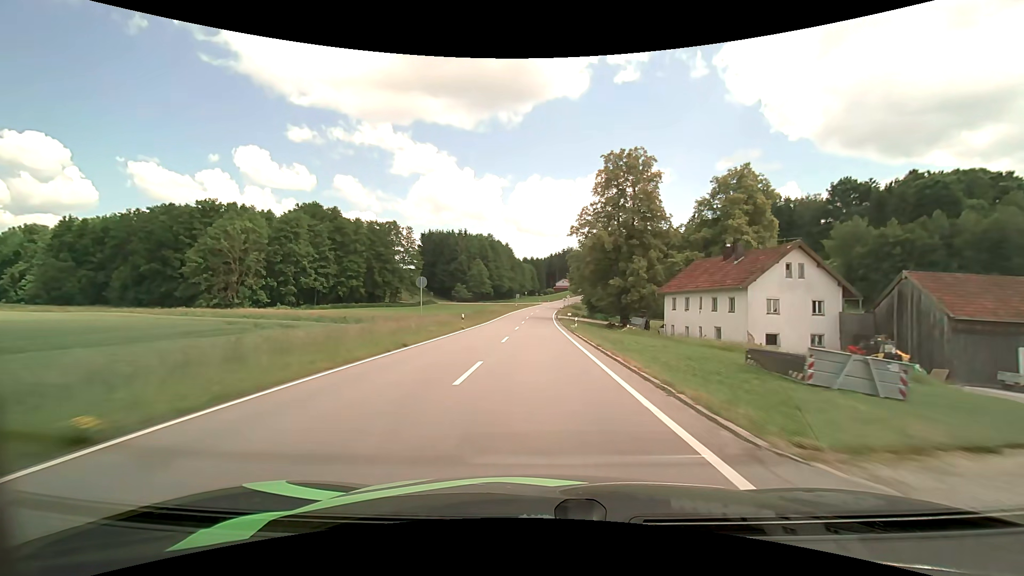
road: tertiary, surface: asphalt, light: Day
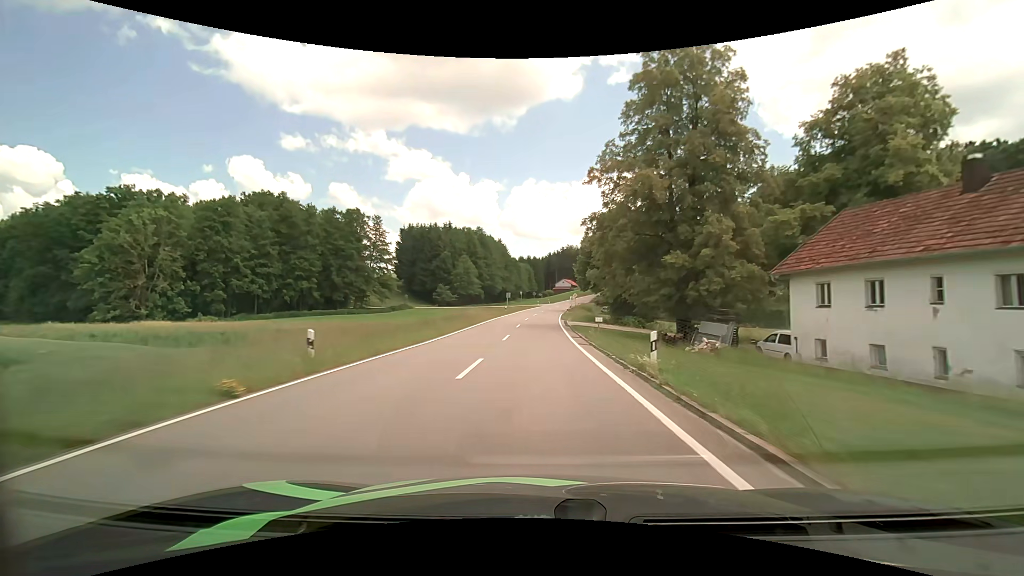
(0.0, +24.1) m; 0°
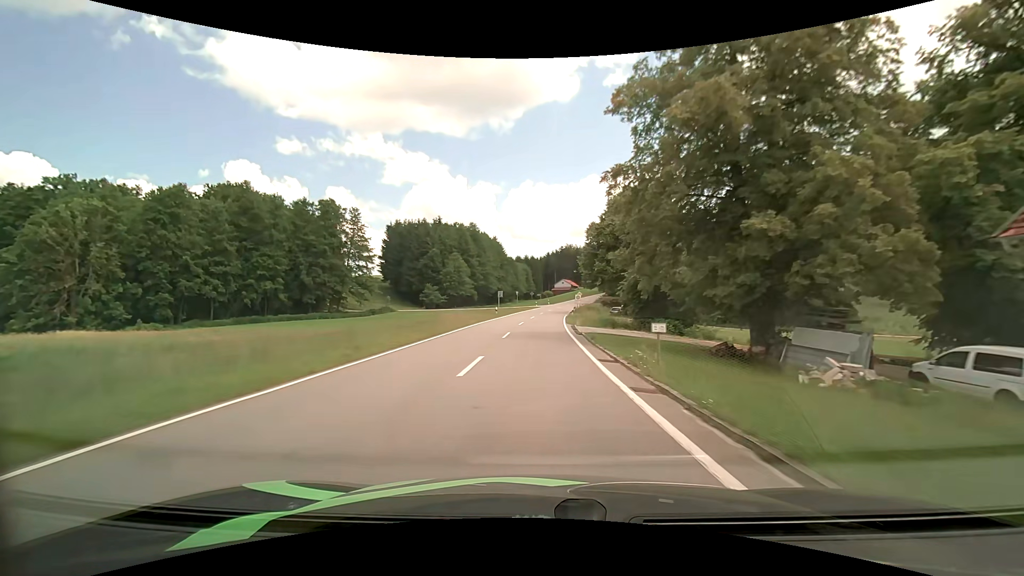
(0.0, +12.0) m; 0°
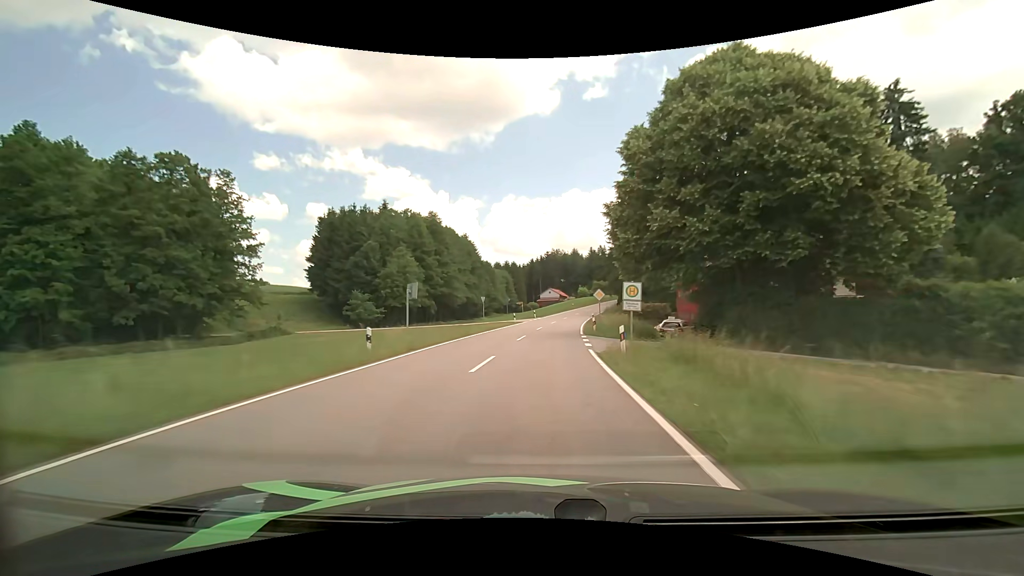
(+0.5, +35.8) m; +2°
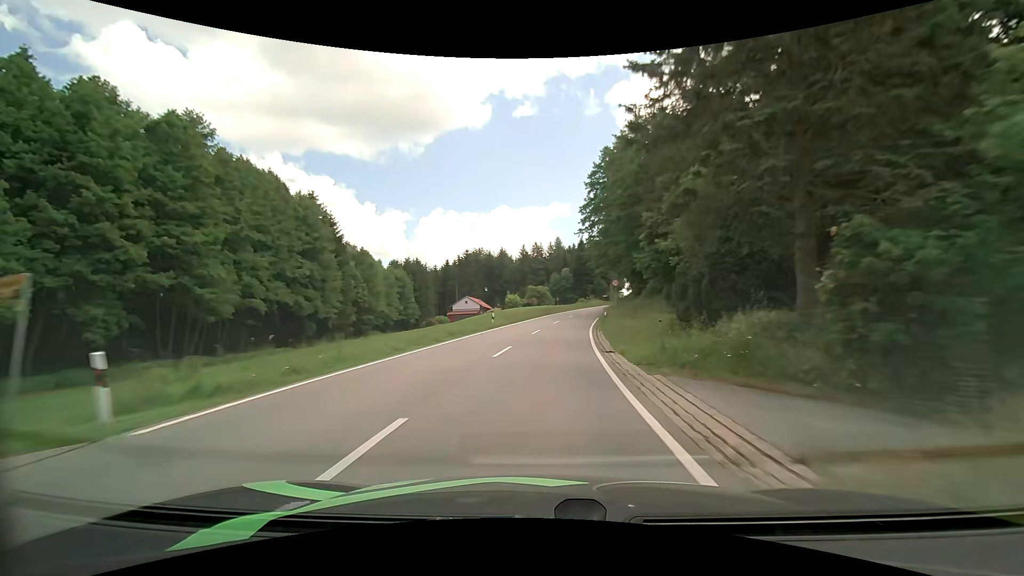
(+4.3, +57.9) m; +8°
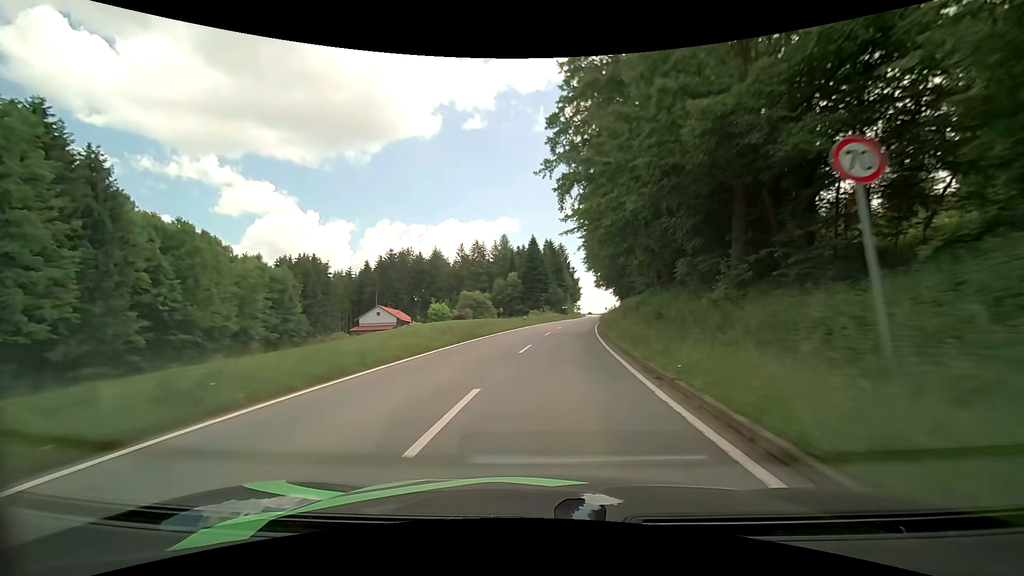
(+1.6, +34.8) m; +6°
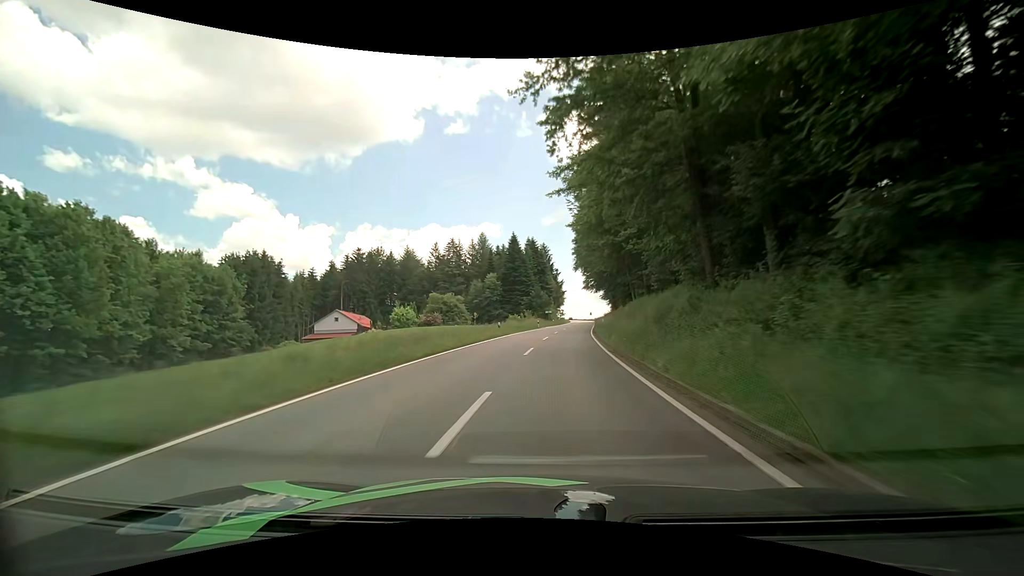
(+0.3, +11.8) m; +2°
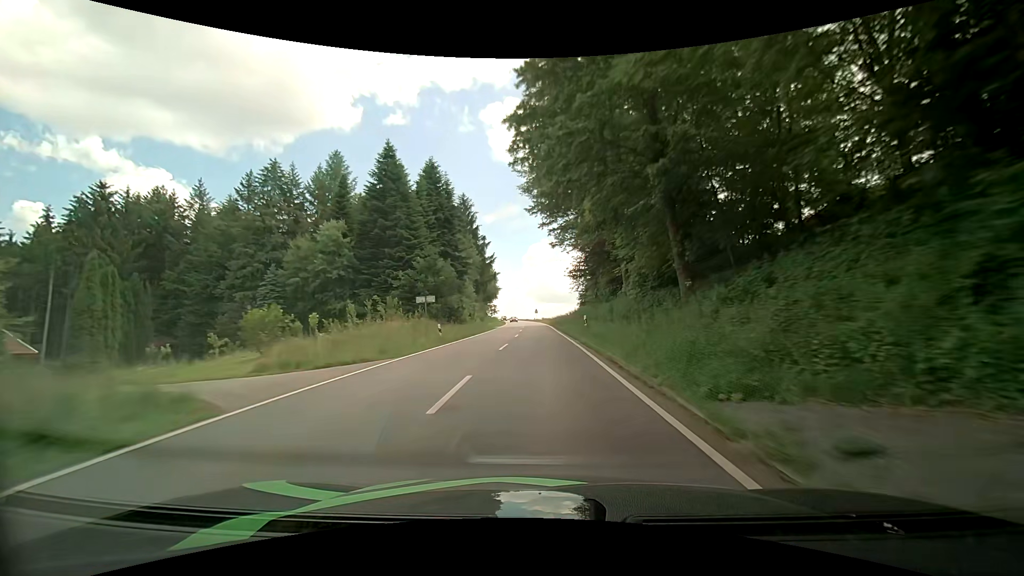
(+4.9, +60.4) m; +7°
(0, +10) (0, +20) (0, +30) (0, +40) (0, +50) (0, +60) (0, +70) (-1, +80) (-1, +90) (-1, +100) m
